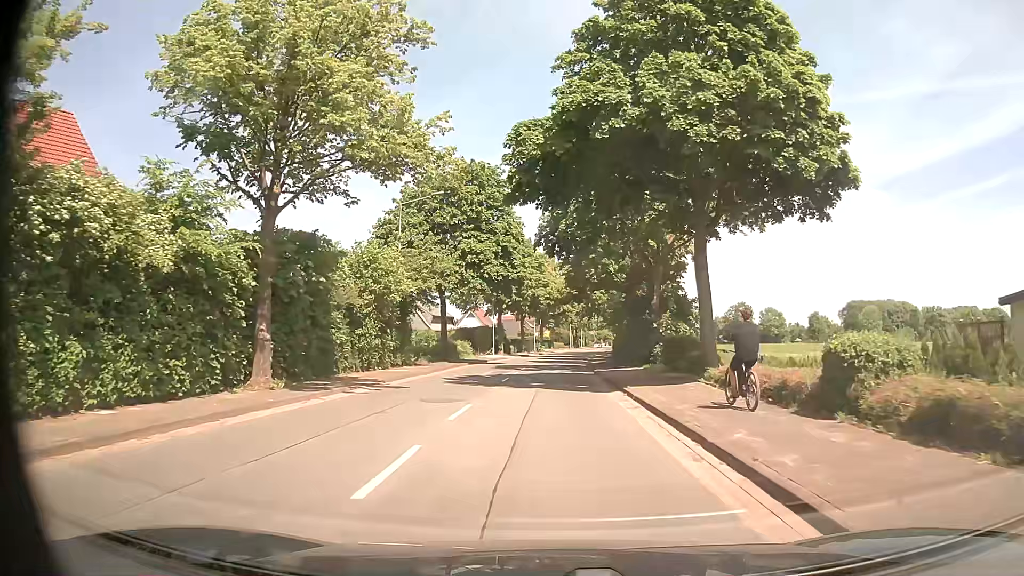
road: secondary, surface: asphalt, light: Day
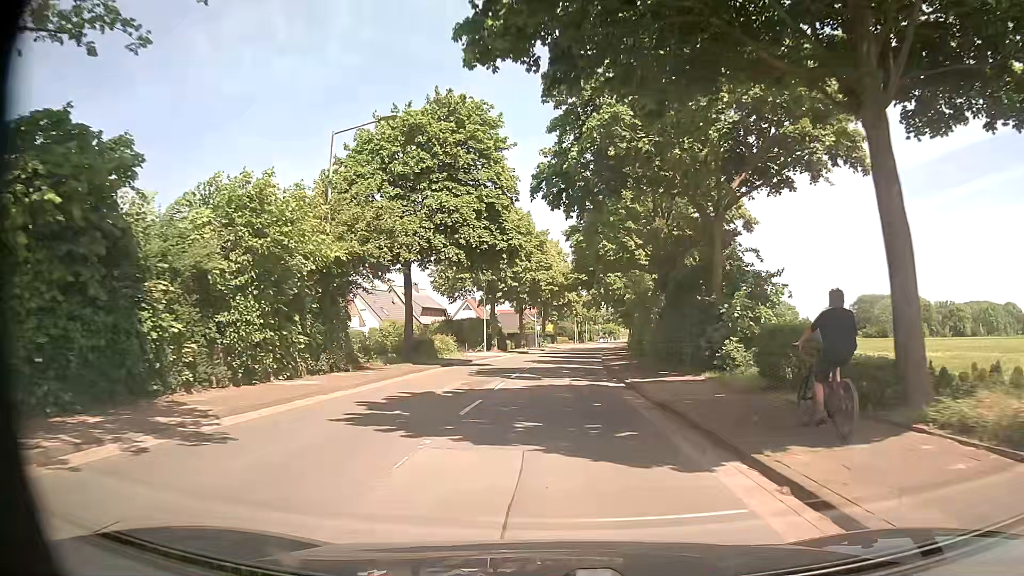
(0.0, +12.4) m; 0°
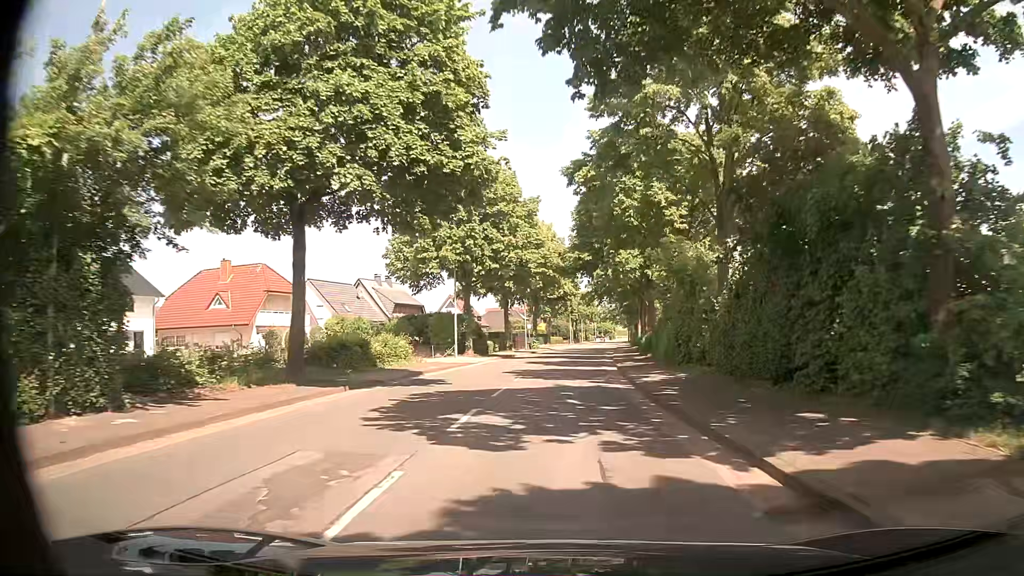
(+0.1, +14.2) m; +1°
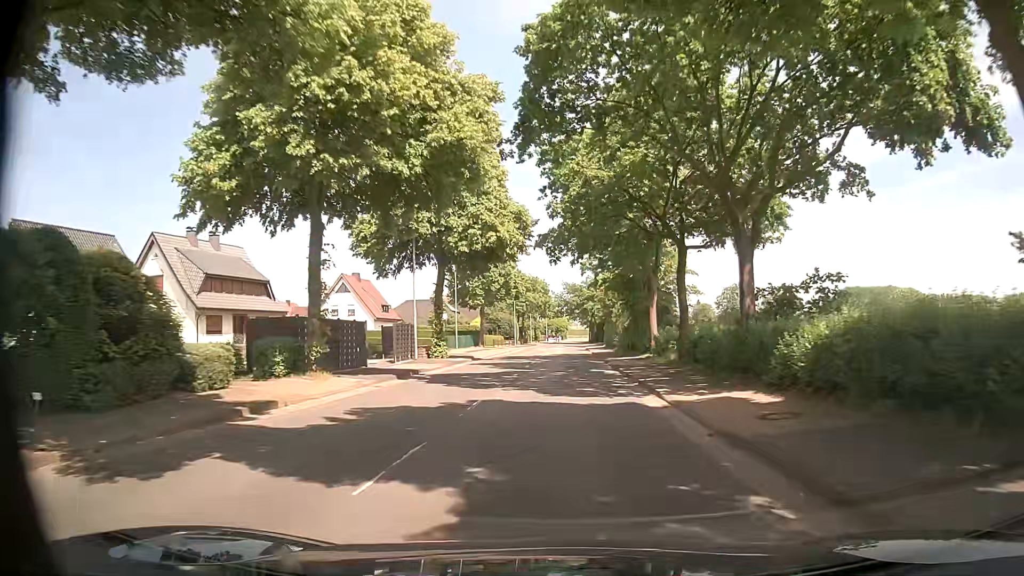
(+1.5, +40.7) m; +4°
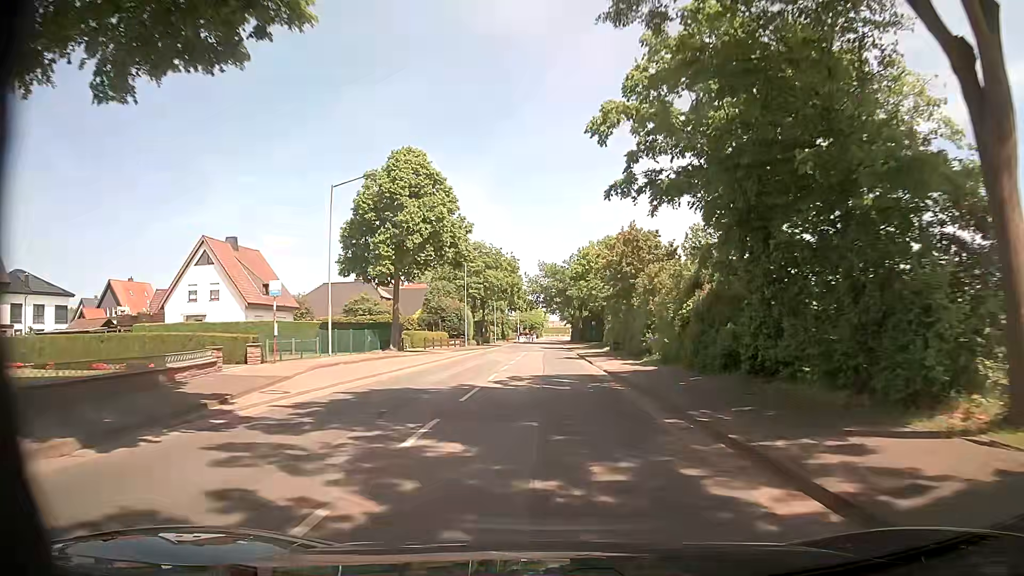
(+0.7, +32.9) m; +2°
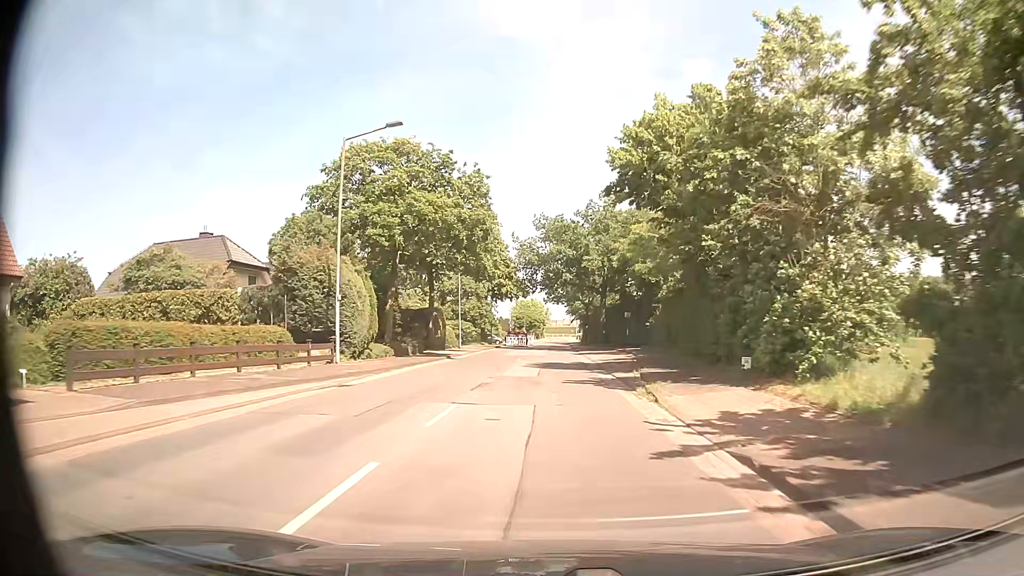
(-0.1, +40.4) m; -1°
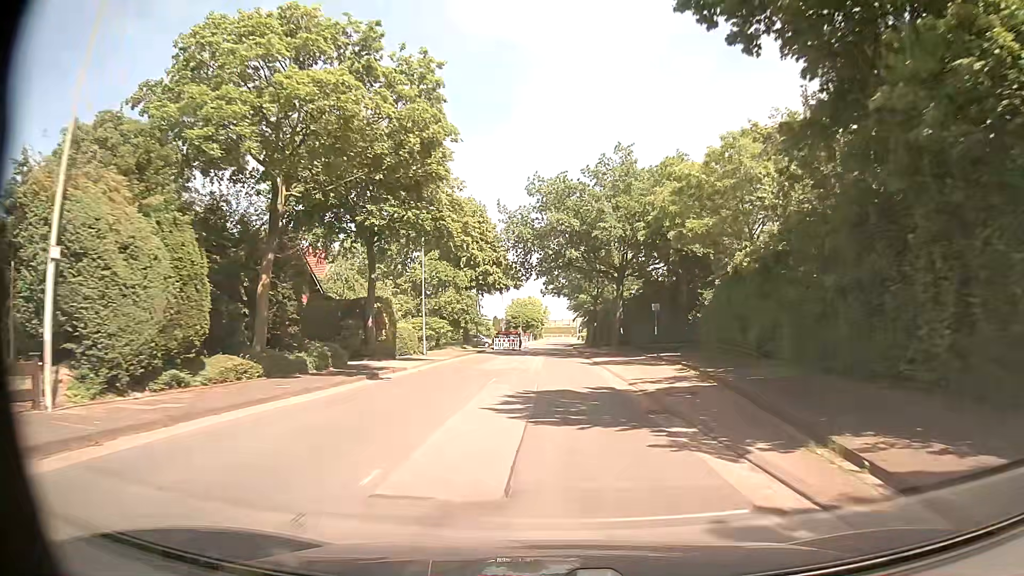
(+0.1, +16.1) m; +1°
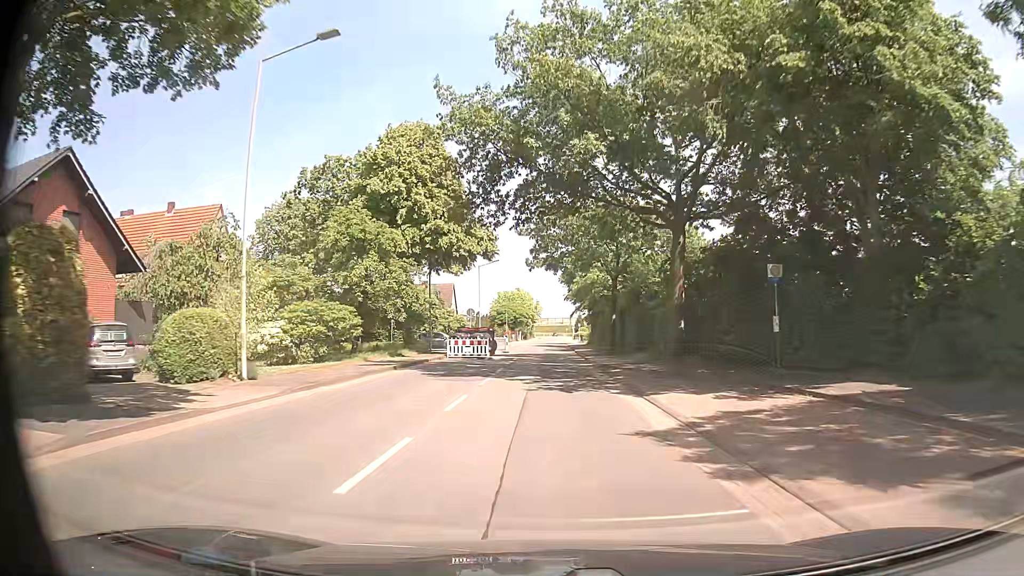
(0.0, +24.1) m; +1°
(0, +10) (0, +20) (0, +30) (0, +40) (0, +50) (-1, +60) (-1, +70) (-1, +80) (-1, +90) (-1, +100) m
